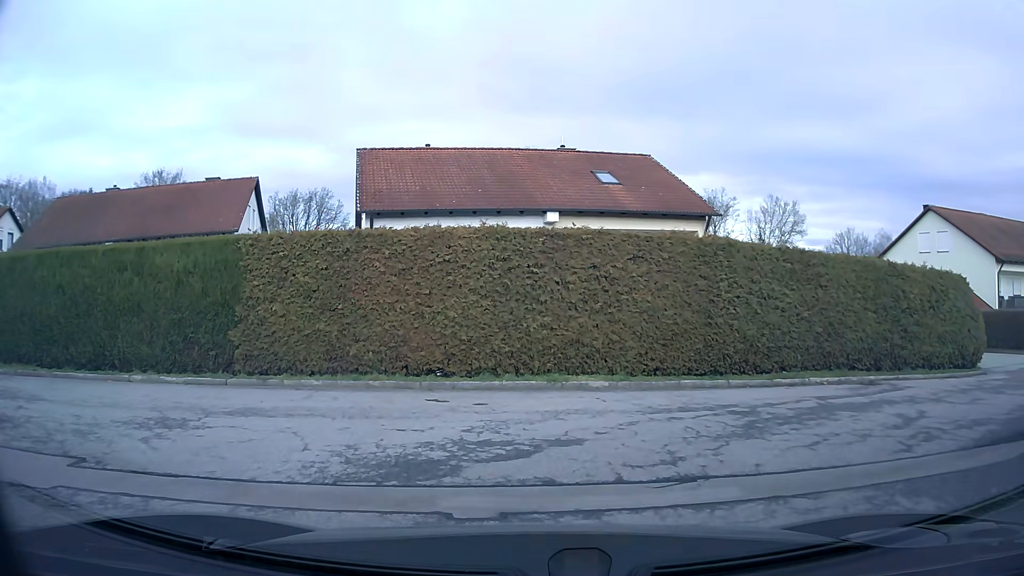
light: Day
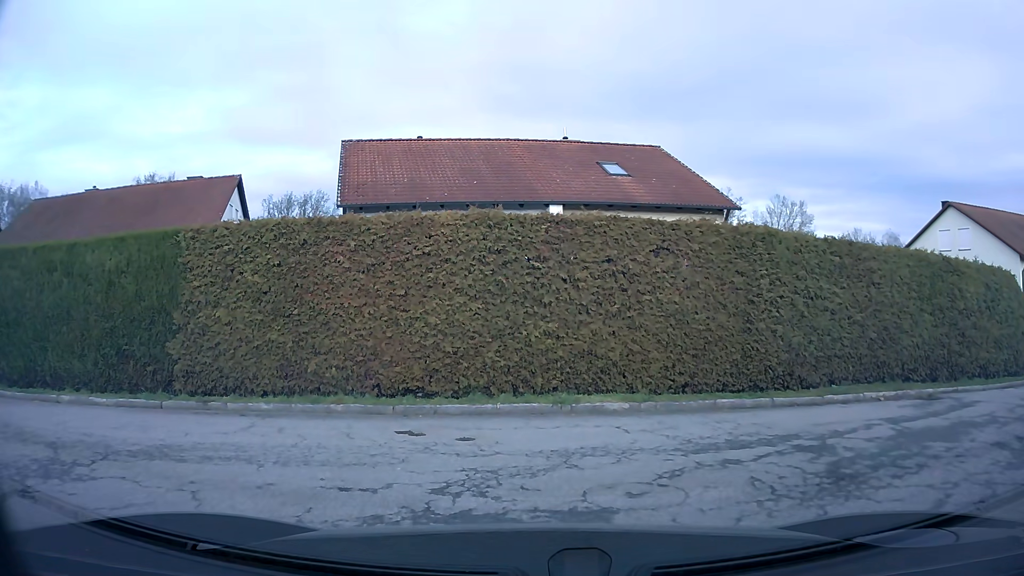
(0.0, +2.3) m; 0°
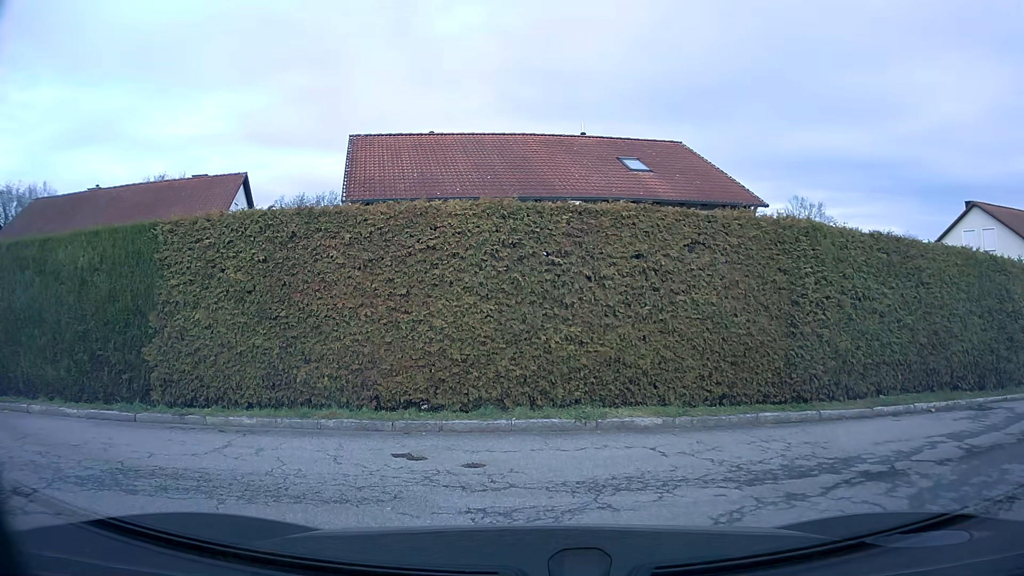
(0.0, +1.2) m; 0°
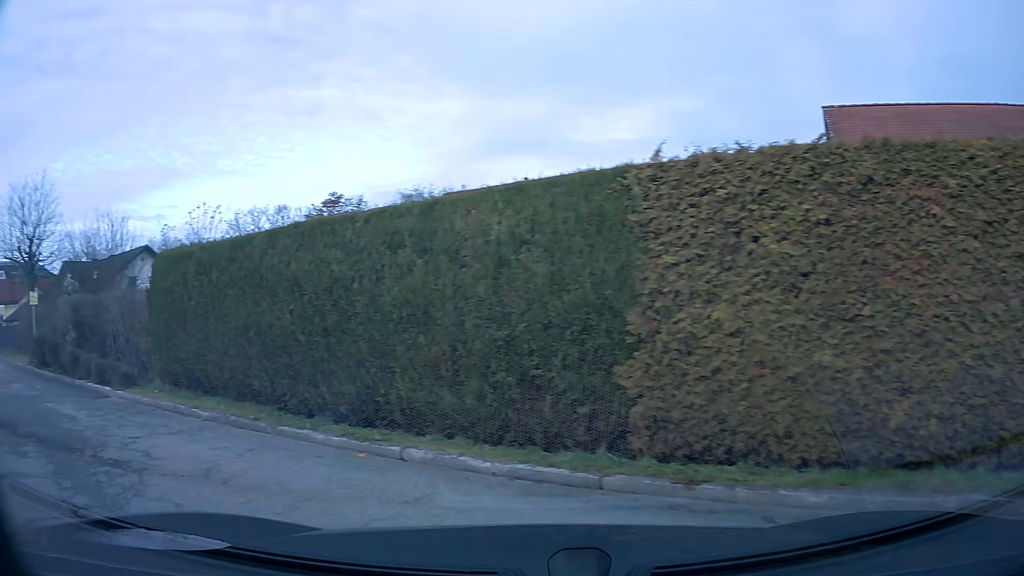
(-1.7, +3.8) m; -48°
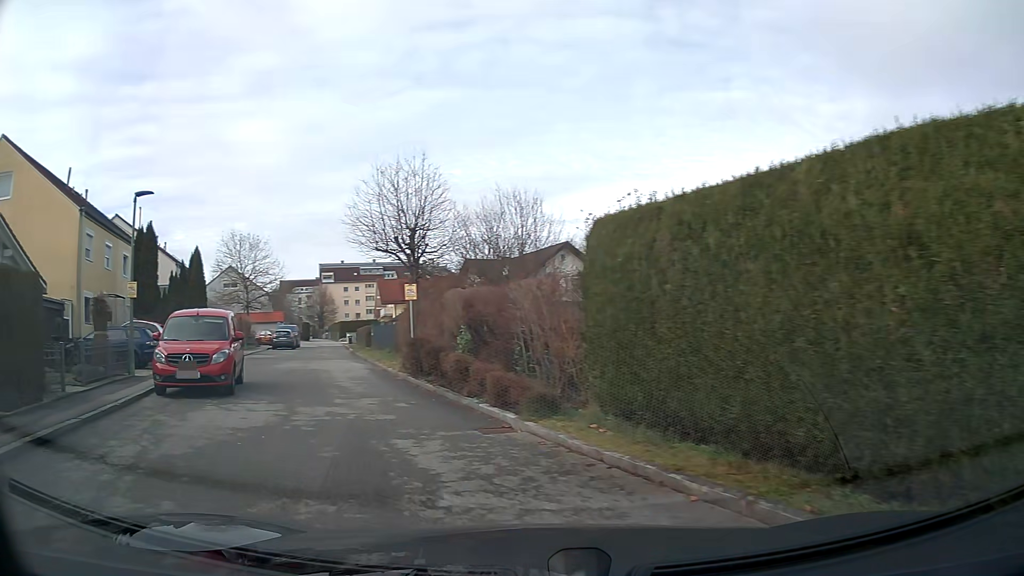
(-1.4, +4.5) m; -31°
(-2, +10) (-5, +19) (-7, +29) (-10, +39) (-12, +48) (-15, +58) (-17, +68) (-22, +76) (-31, +76) (-32, +67) m
